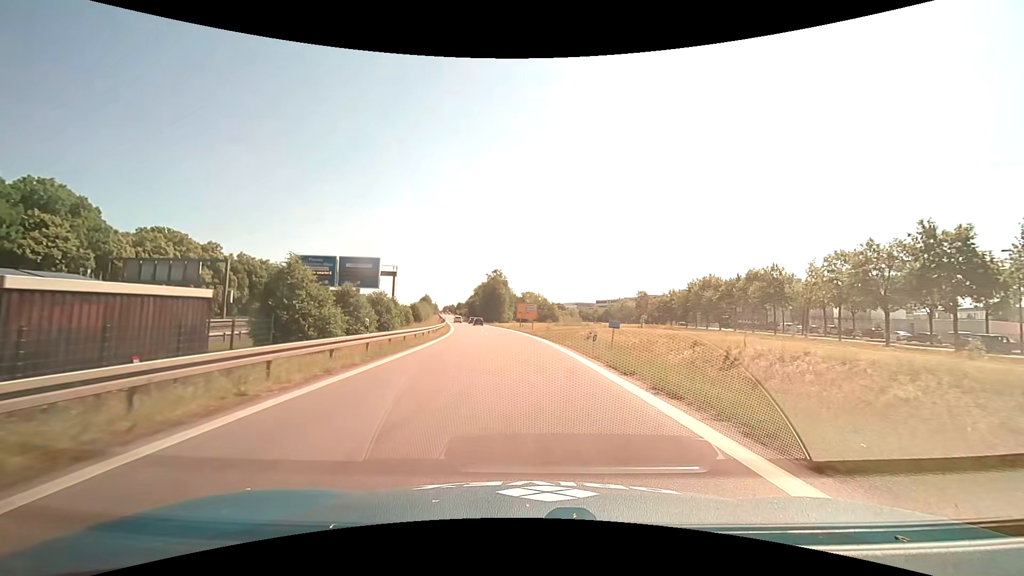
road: motorway_link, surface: asphalt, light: Day
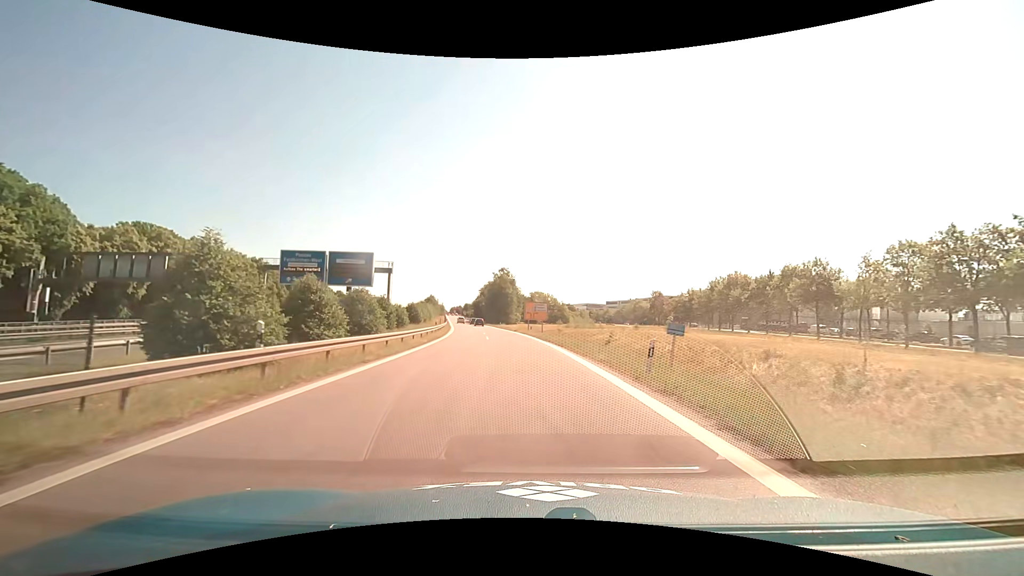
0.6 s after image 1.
(-0.1, +8.1) m; -1°
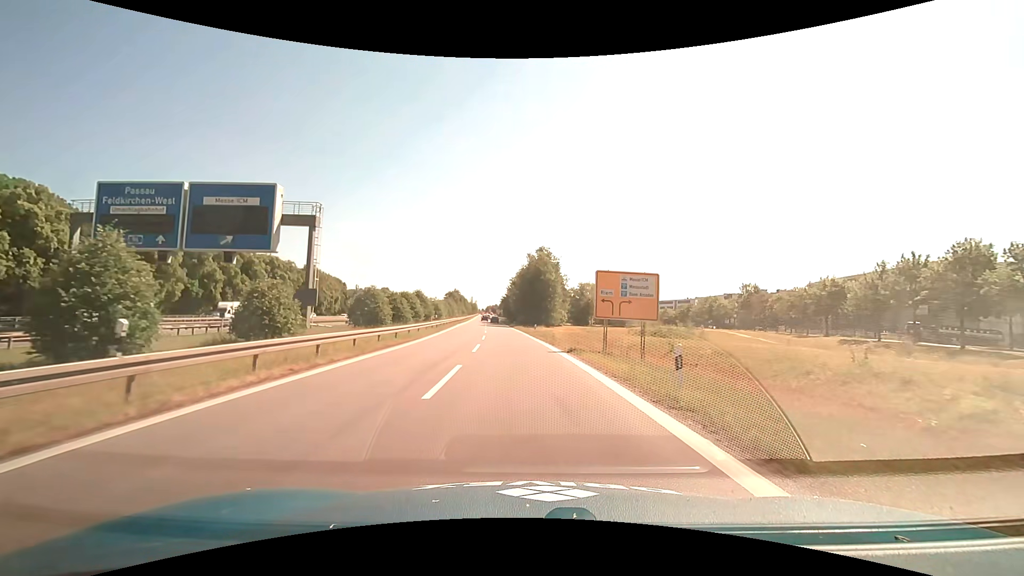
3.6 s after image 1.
(-1.7, +39.6) m; -5°
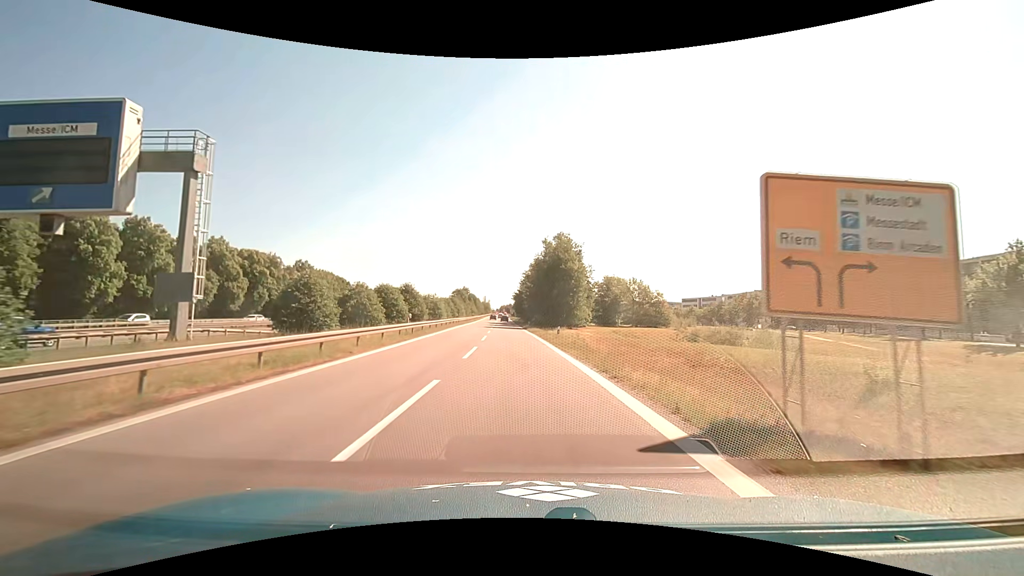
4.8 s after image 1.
(-0.2, +15.7) m; -2°
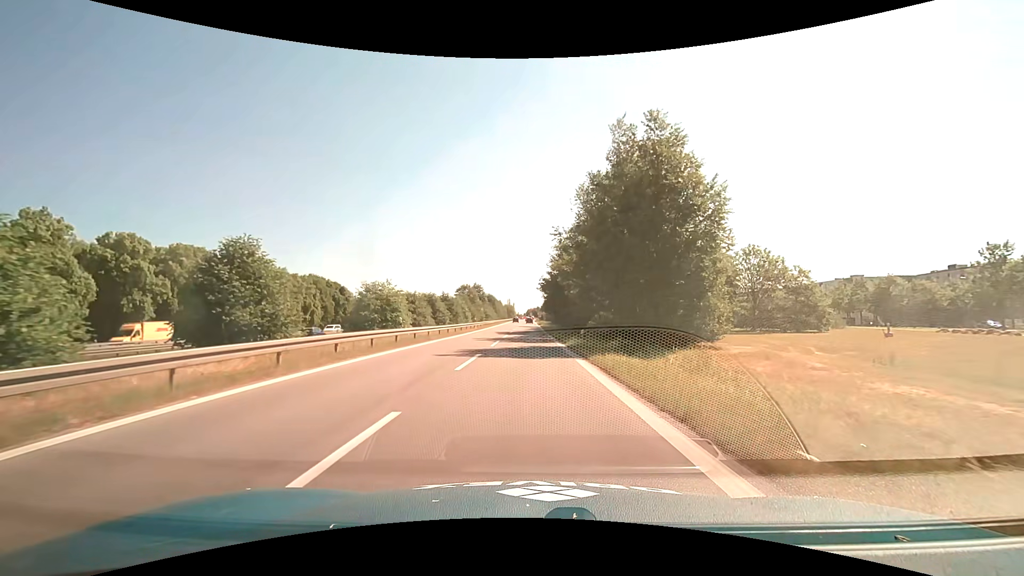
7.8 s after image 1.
(-1.2, +39.9) m; -3°
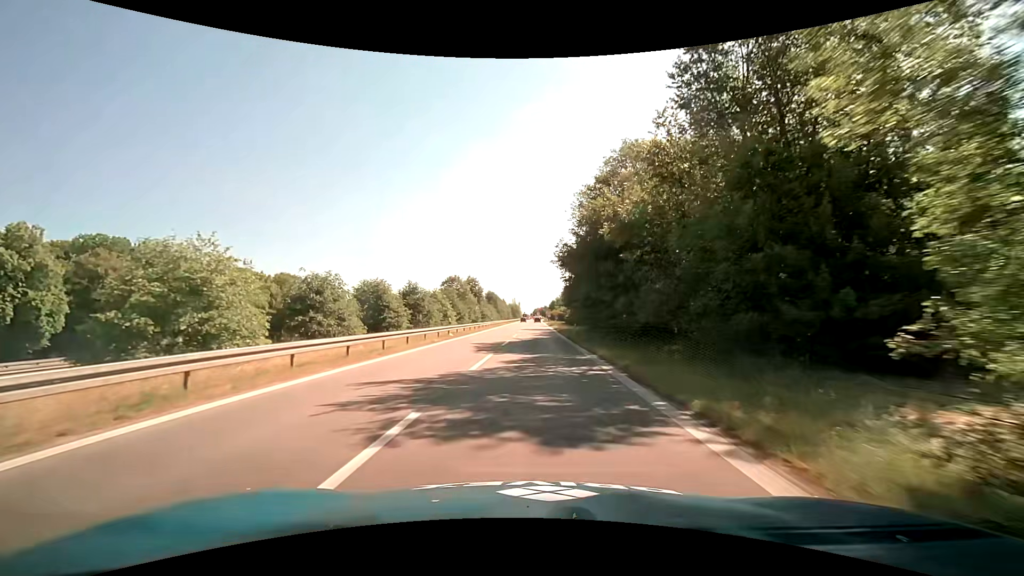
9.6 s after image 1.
(-0.2, +24.2) m; -1°
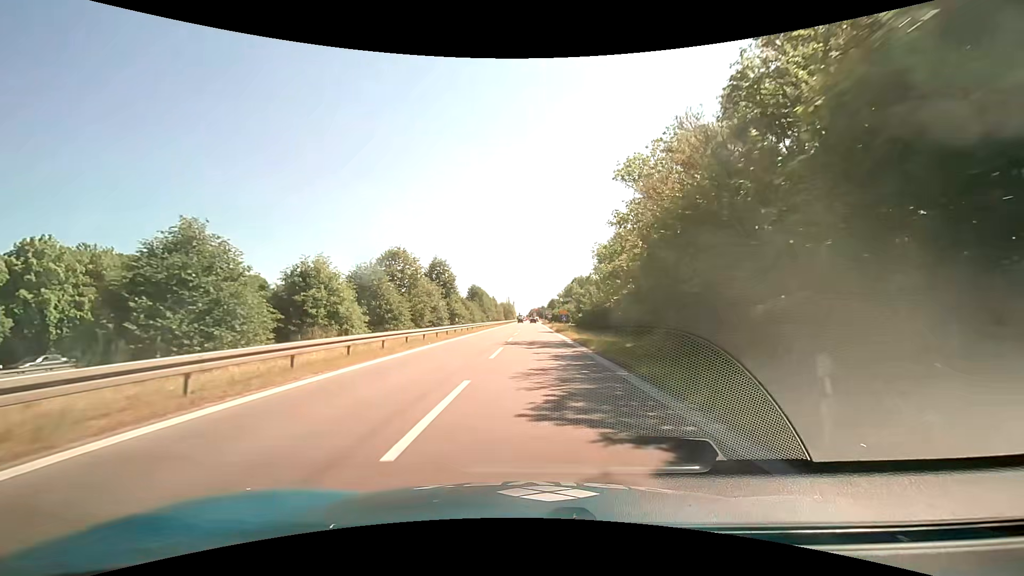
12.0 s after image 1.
(+0.2, +32.4) m; +1°
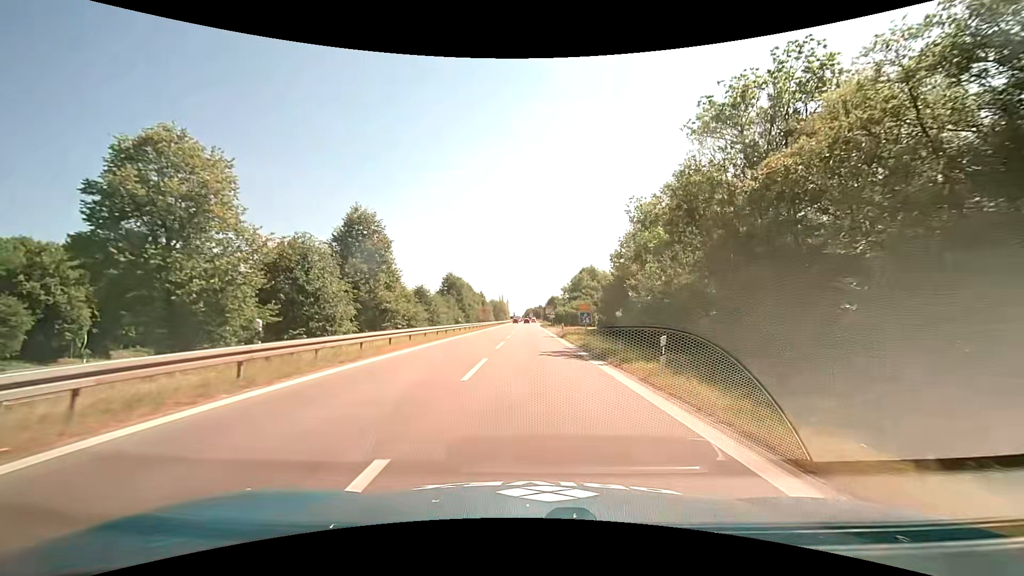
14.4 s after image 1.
(+0.1, +30.0) m; 0°
(0, +10) (0, +20) (0, +30) (0, +40) (0, +50) (0, +60) (0, +70) (0, +80) (0, +90) (0, +100) m
